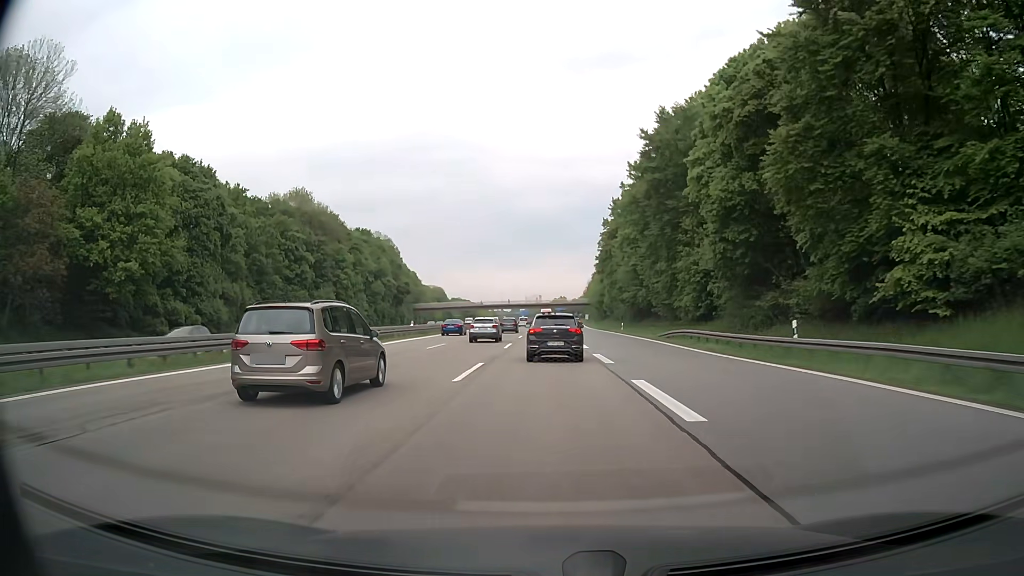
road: motorway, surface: asphalt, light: Day
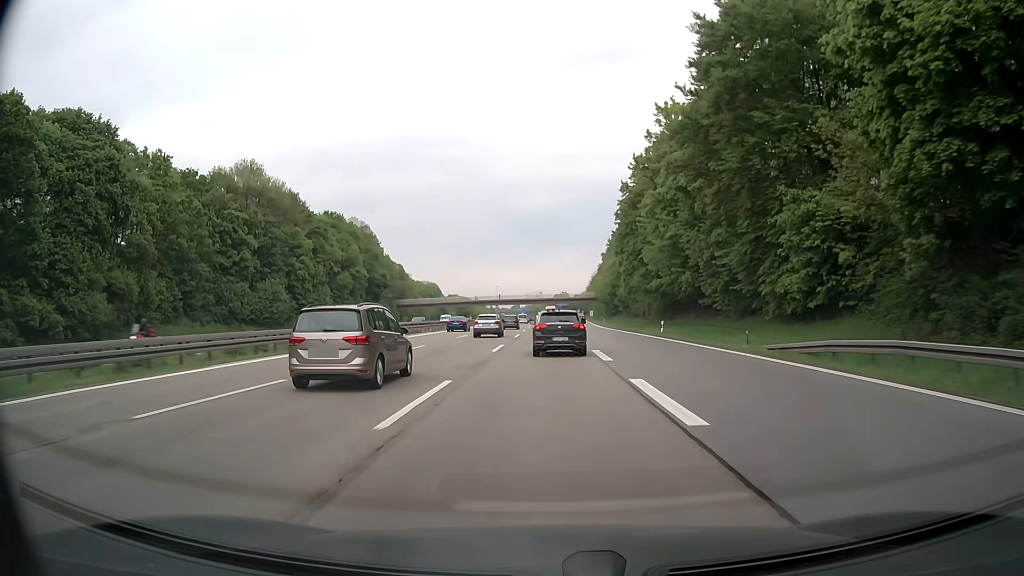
(-0.1, +24.6) m; -1°
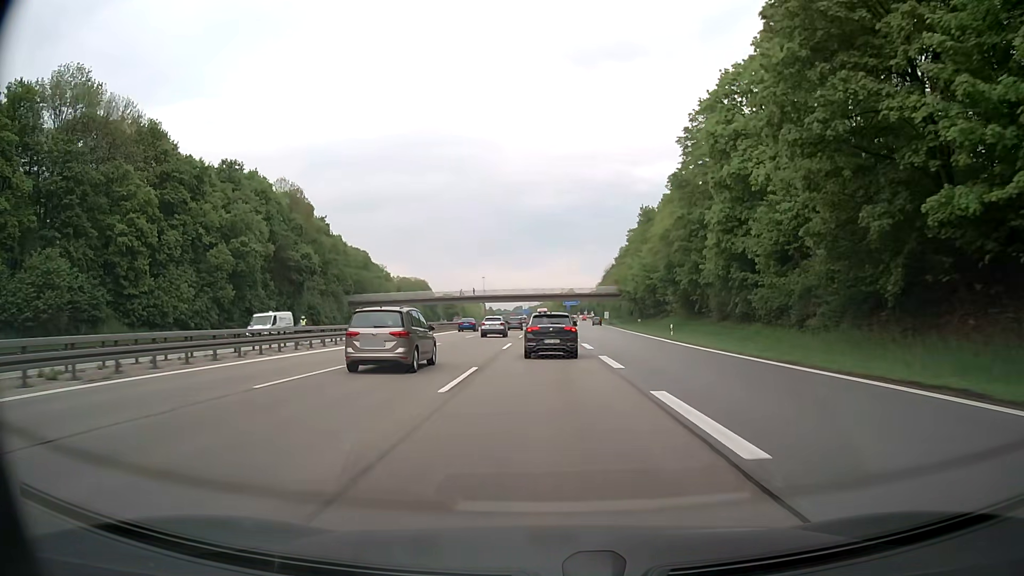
(-0.1, +50.1) m; 0°
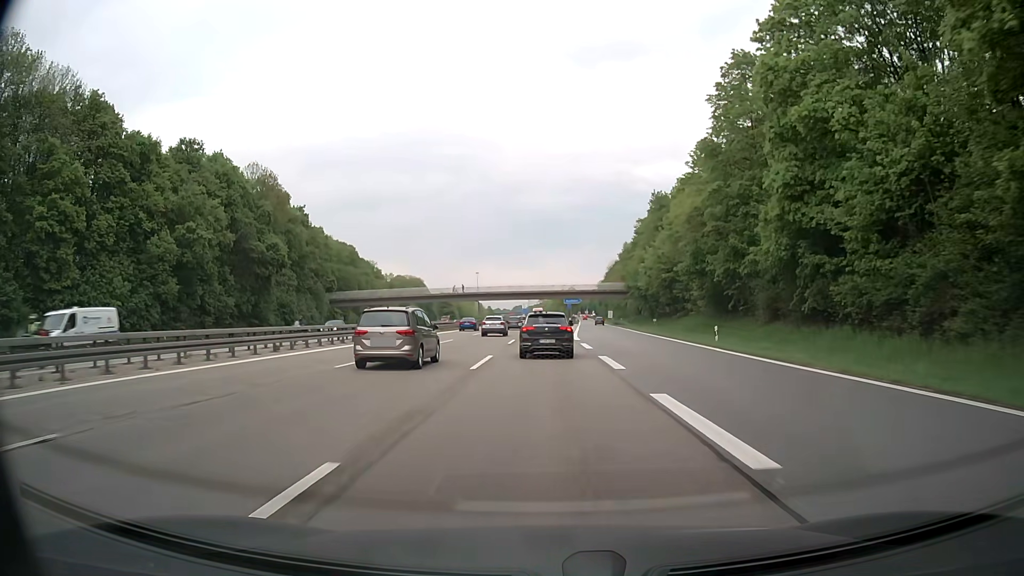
(0.0, +12.5) m; 0°
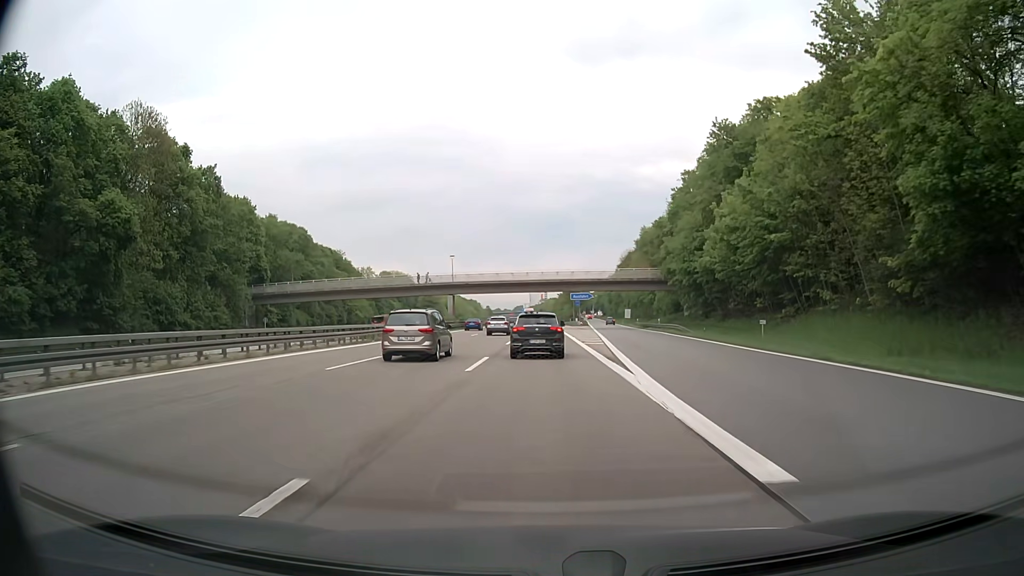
(-0.1, +36.6) m; 0°
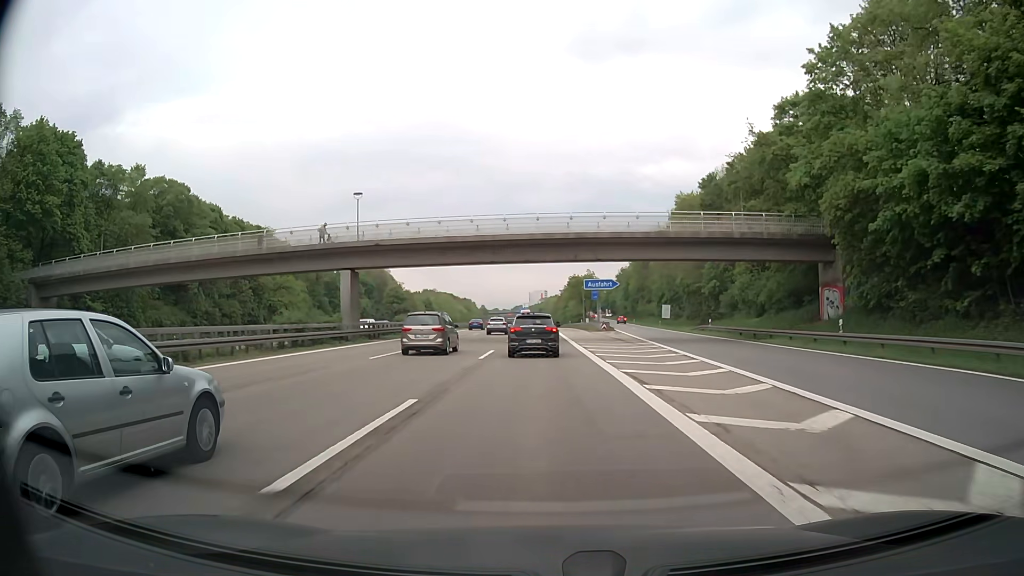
(-0.1, +48.5) m; 0°
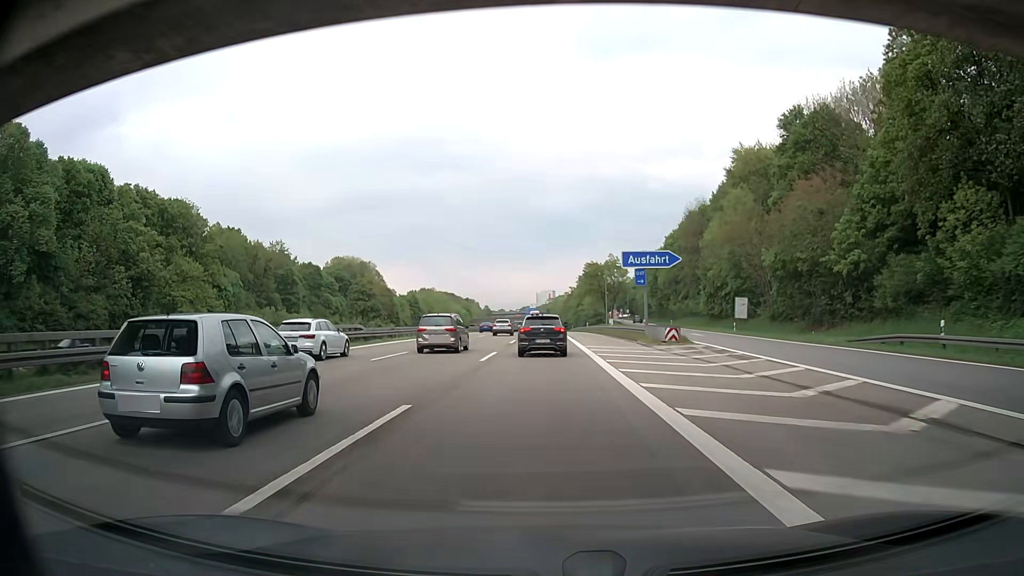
(-0.2, +36.9) m; 0°
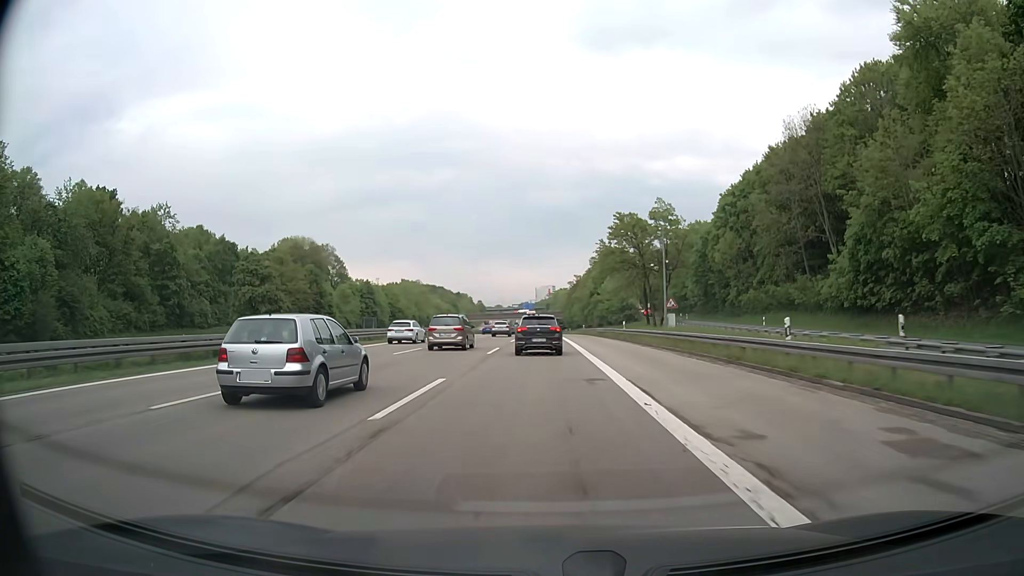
(-0.1, +49.9) m; 0°
(0, +10) (0, +20) (0, +30) (0, +40) (0, +50) (0, +60) (-1, +70) (-1, +80) (-1, +90) (-1, +100) m
